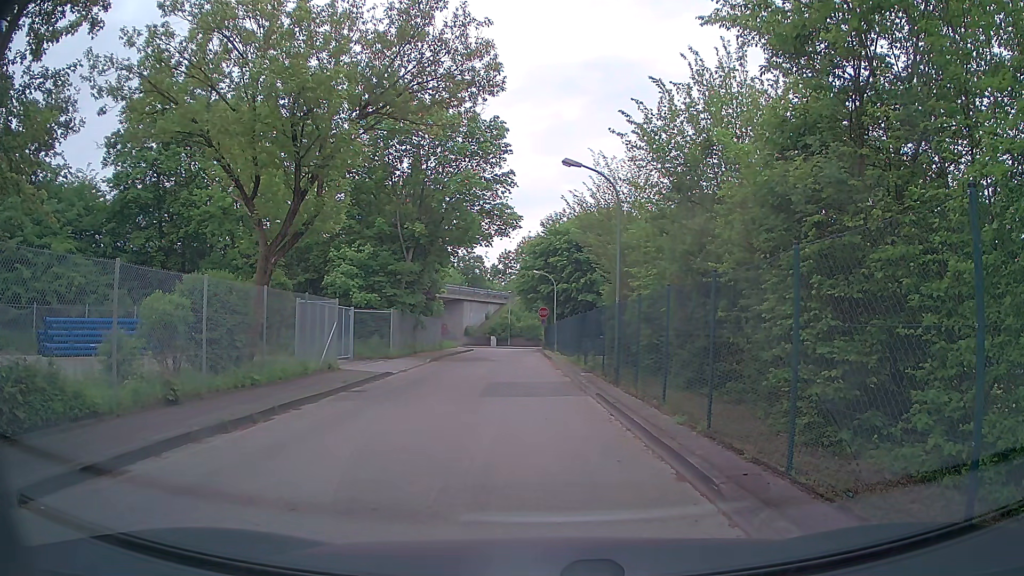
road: tertiary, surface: asphalt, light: Day
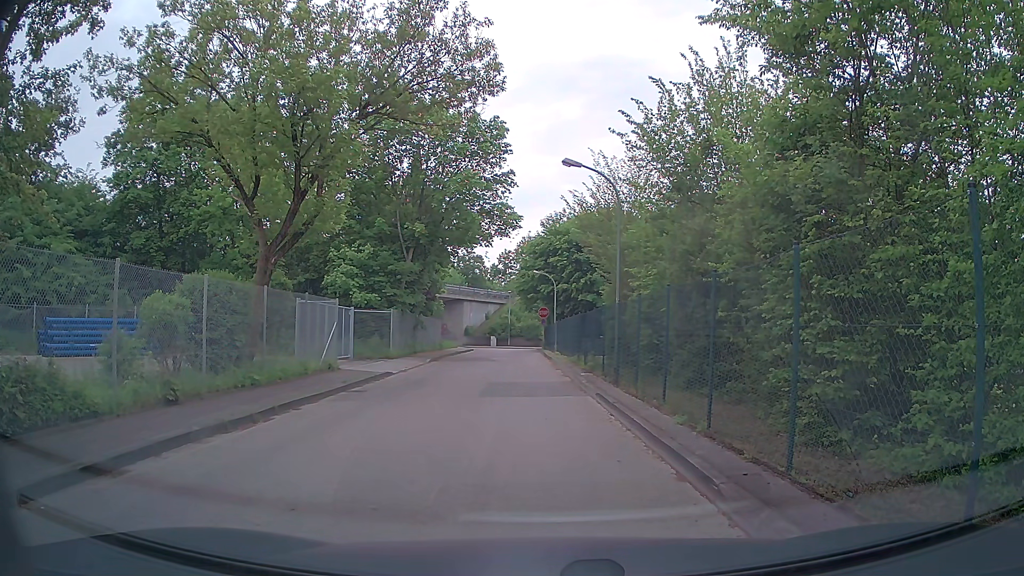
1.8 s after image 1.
(0.0, 0.0) m; 0°
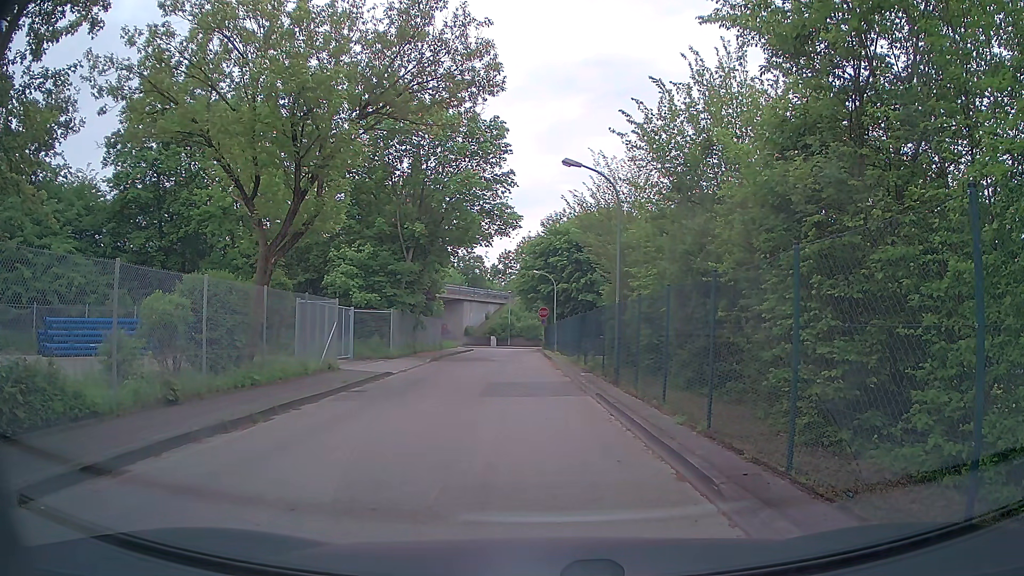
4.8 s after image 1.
(0.0, 0.0) m; 0°
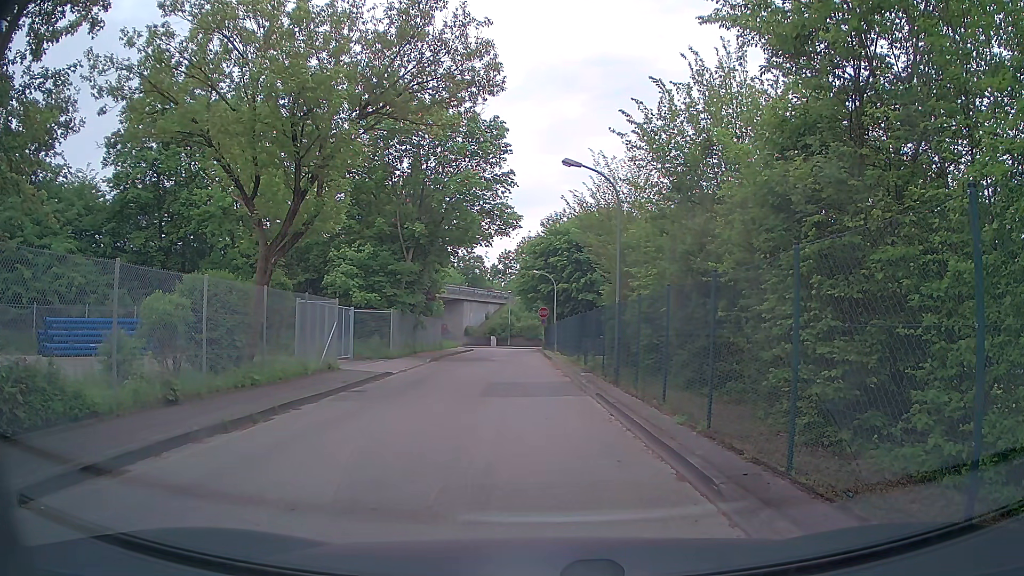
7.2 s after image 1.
(0.0, 0.0) m; 0°
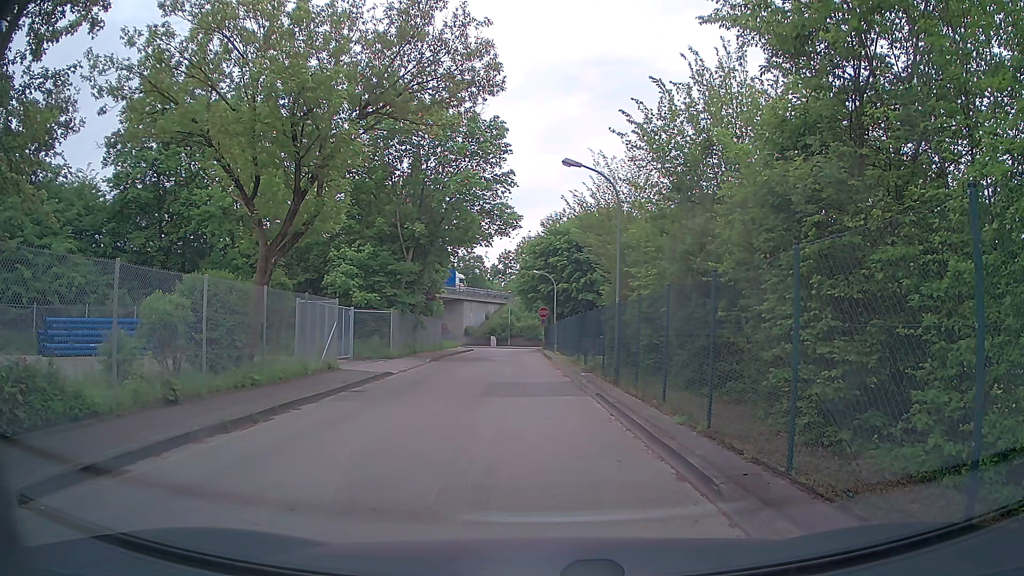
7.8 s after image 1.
(0.0, 0.0) m; 0°
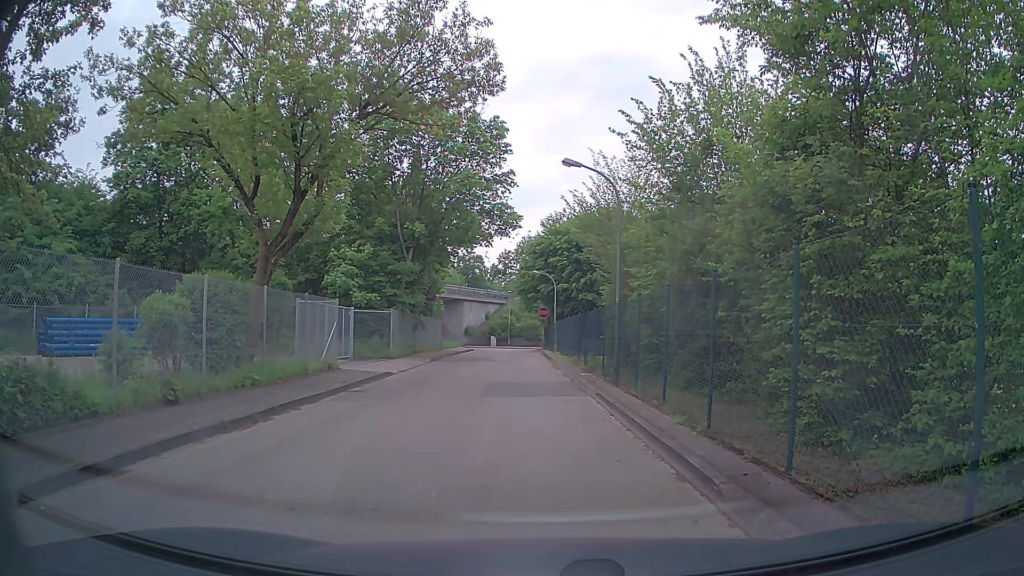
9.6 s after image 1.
(0.0, 0.0) m; 0°
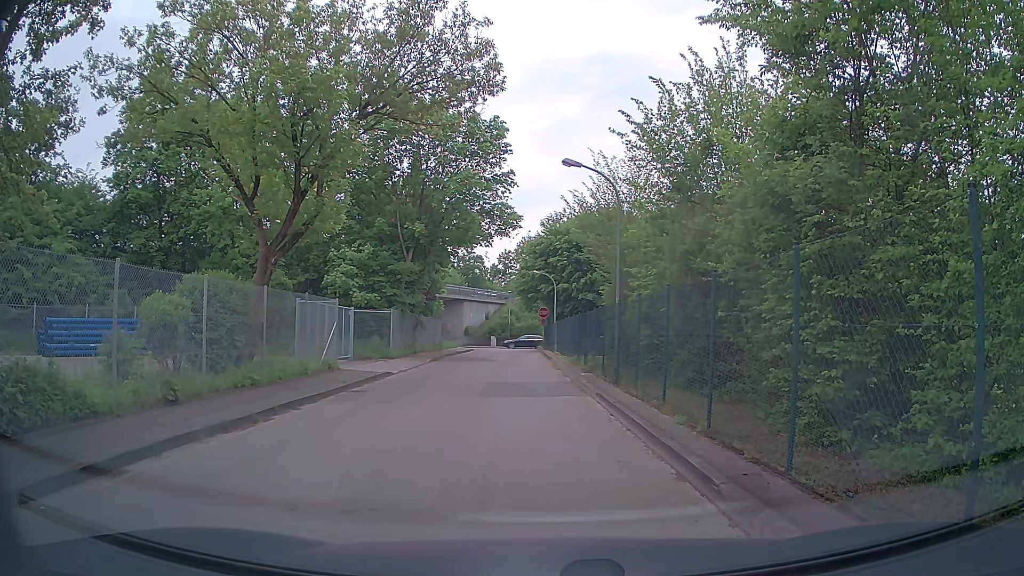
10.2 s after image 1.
(0.0, 0.0) m; 0°
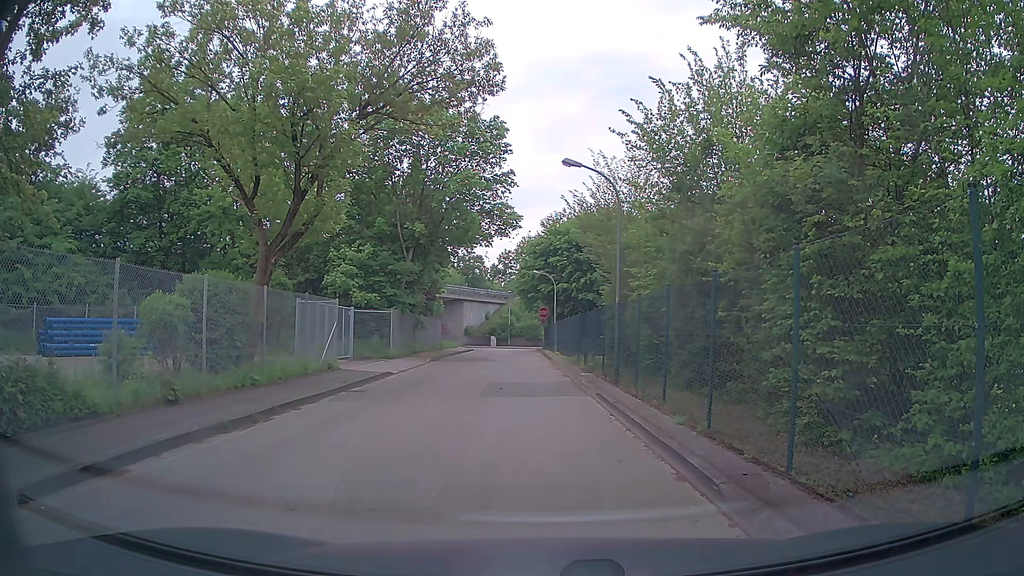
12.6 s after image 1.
(0.0, 0.0) m; 0°
